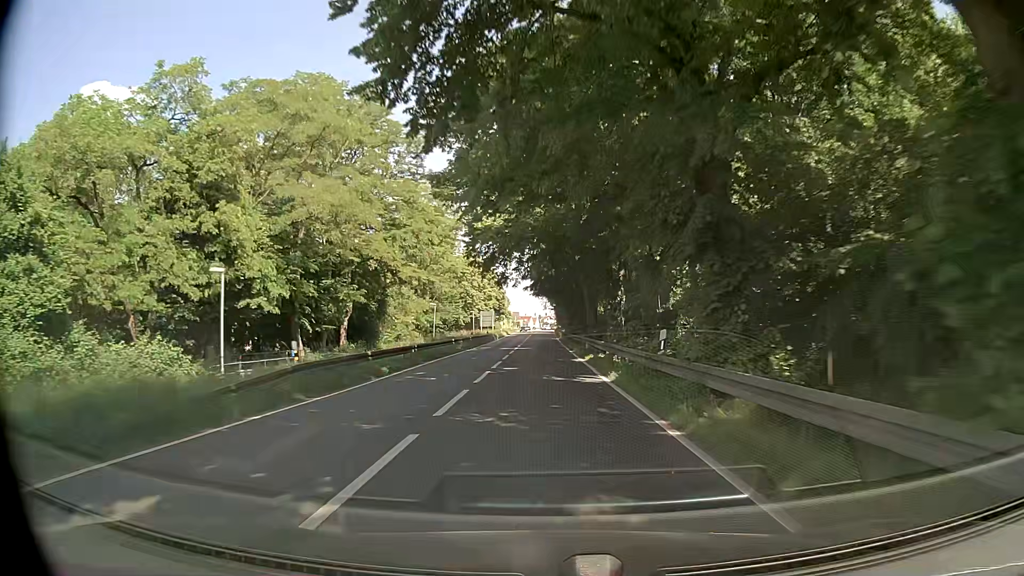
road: primary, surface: asphalt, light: Day
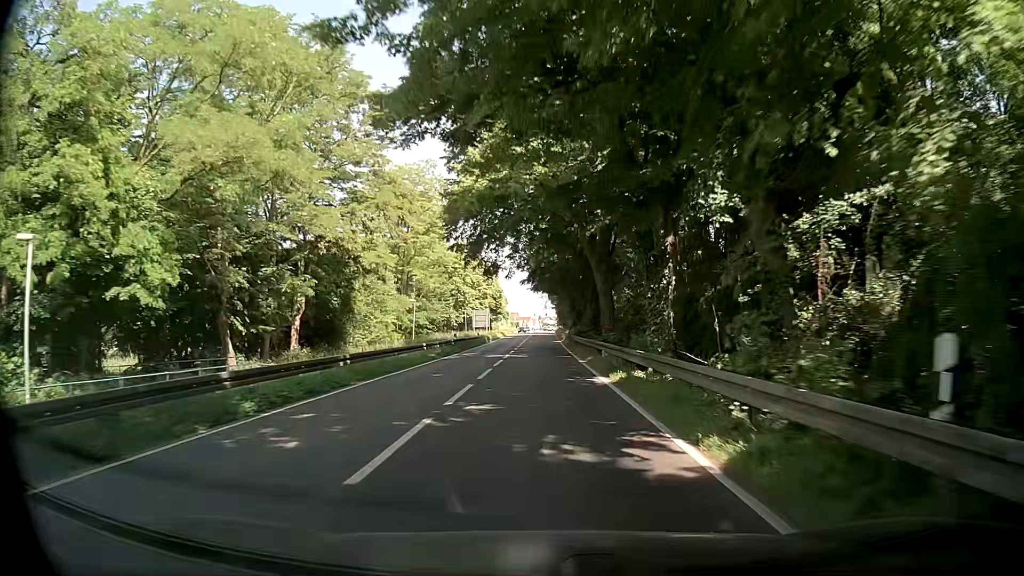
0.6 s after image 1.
(0.0, +10.7) m; 0°
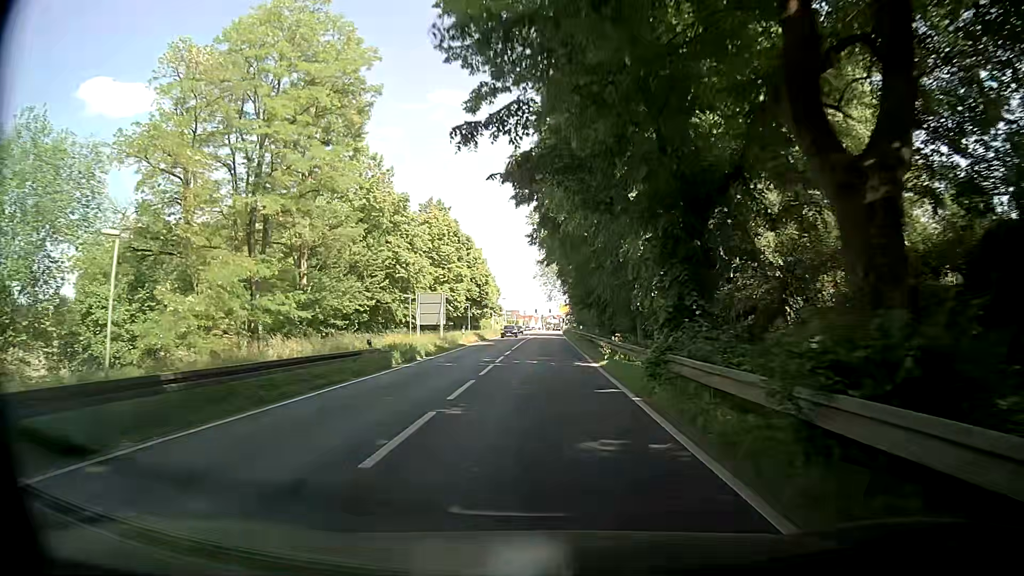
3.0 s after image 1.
(-0.2, +41.8) m; 0°
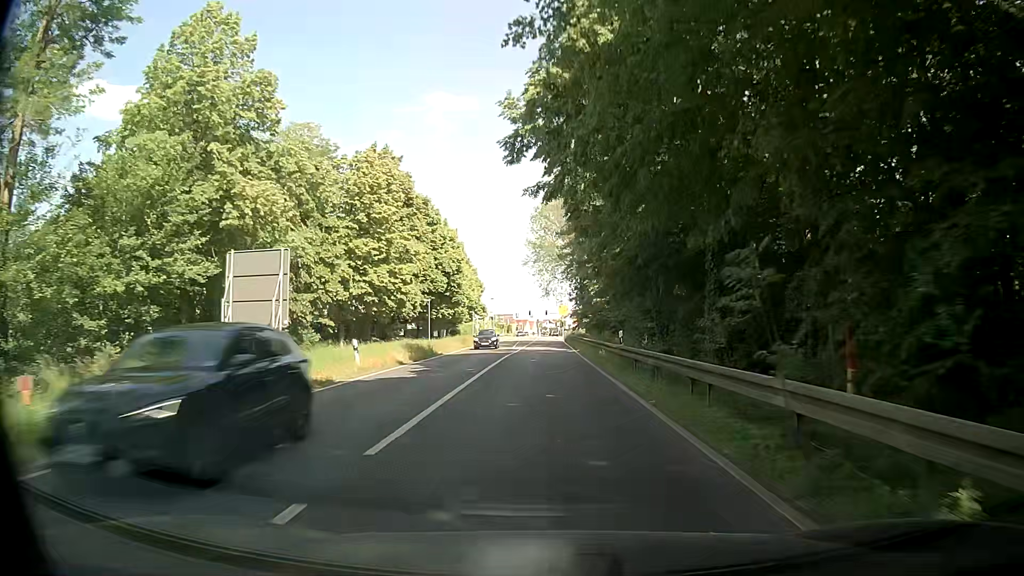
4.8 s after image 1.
(-0.1, +29.7) m; -1°
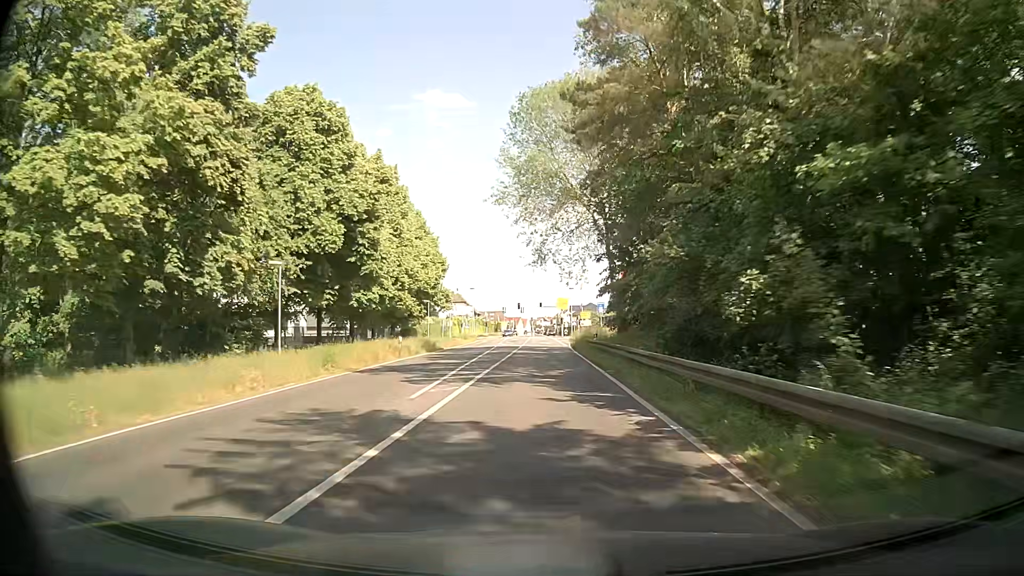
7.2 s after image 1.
(+0.6, +36.3) m; +2°
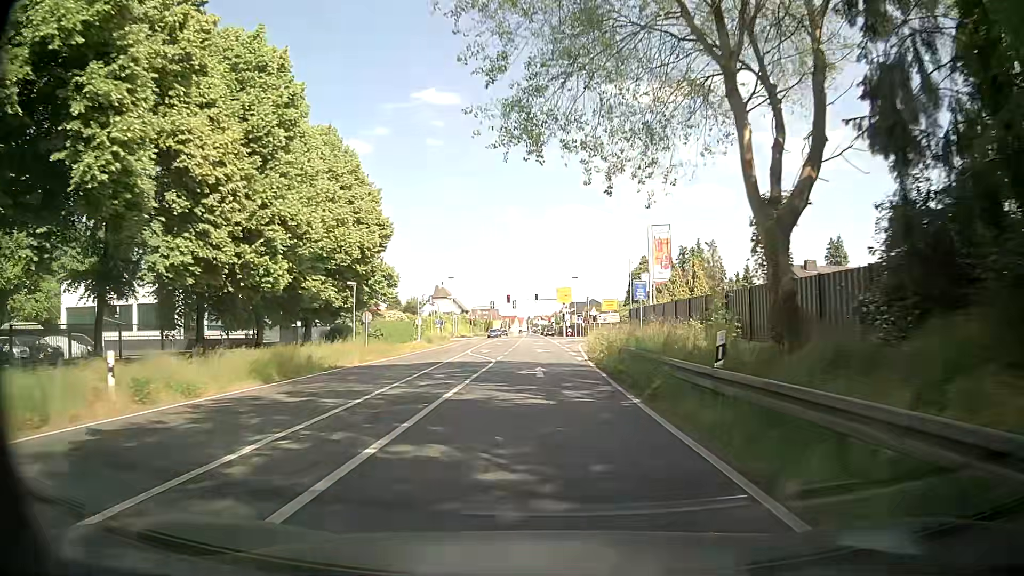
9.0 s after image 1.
(0.0, +26.3) m; 0°
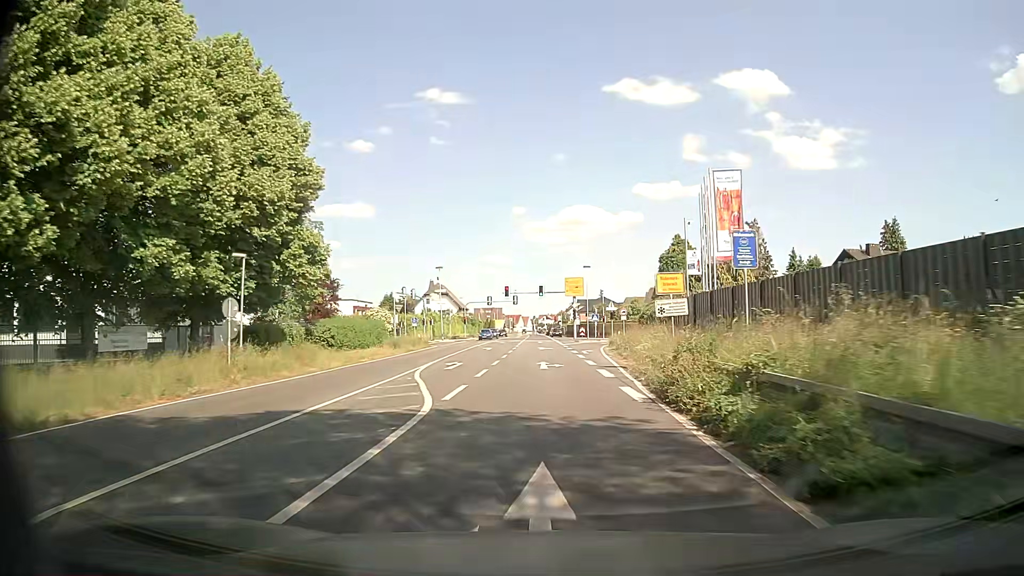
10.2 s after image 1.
(0.0, +17.2) m; 0°
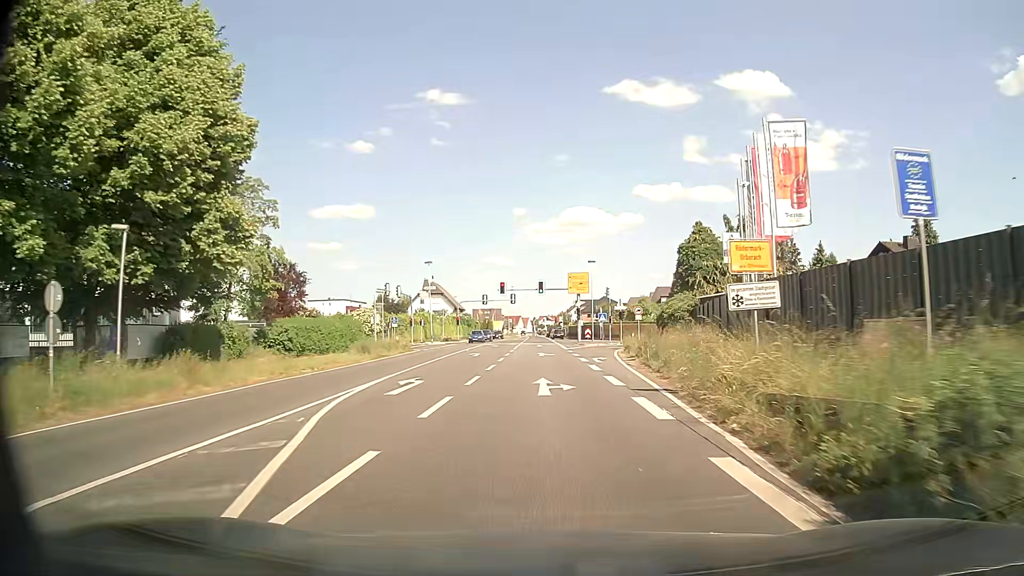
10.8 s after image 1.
(0.0, +8.5) m; 0°
(0, +10) (0, +20) (0, +30) (0, +40) (0, +50) (-1, +60) (-1, +70) (-1, +80) (-1, +90) (-1, +100) m
